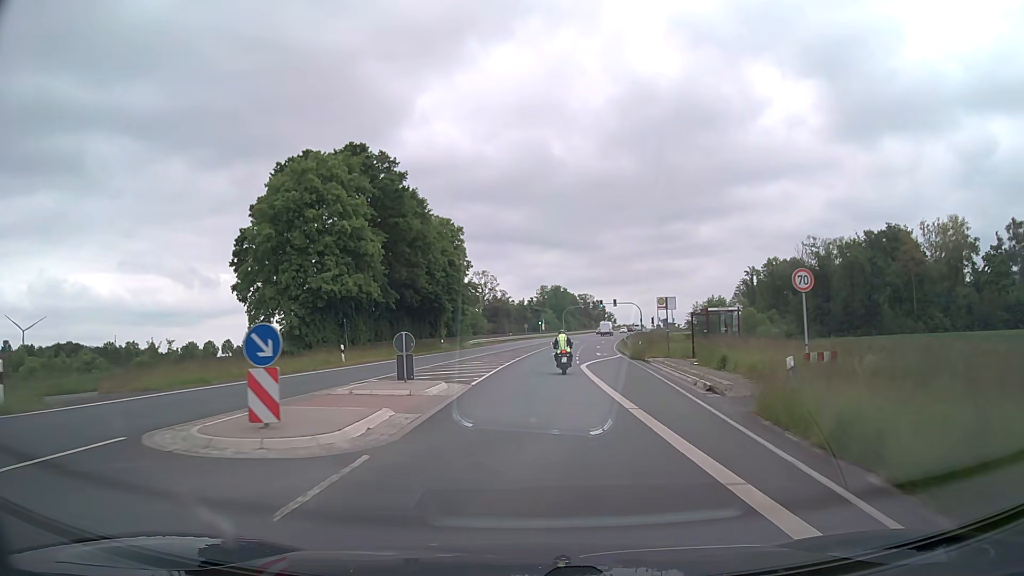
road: secondary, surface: asphalt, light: Day
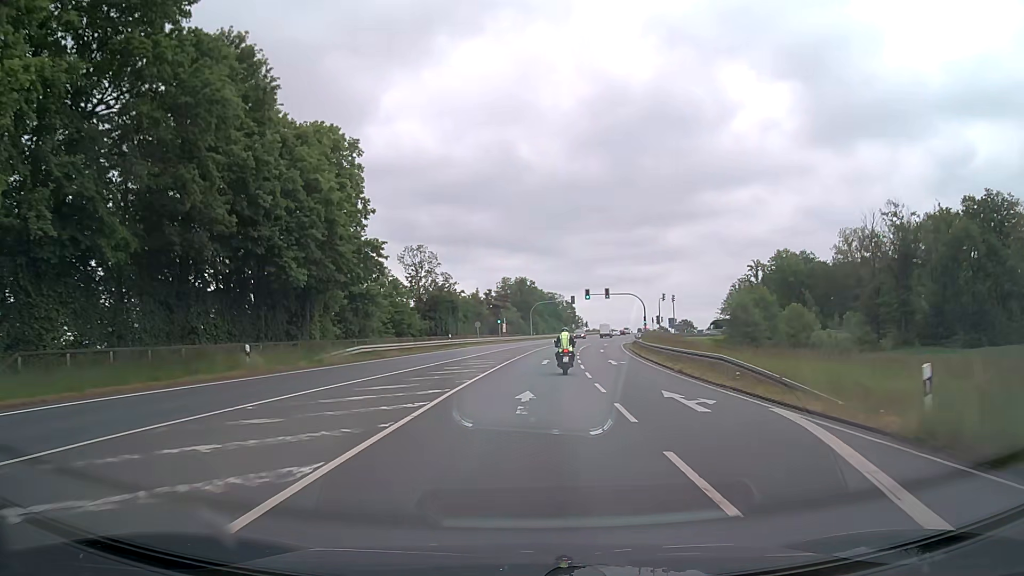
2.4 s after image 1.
(+1.0, +36.5) m; +3°
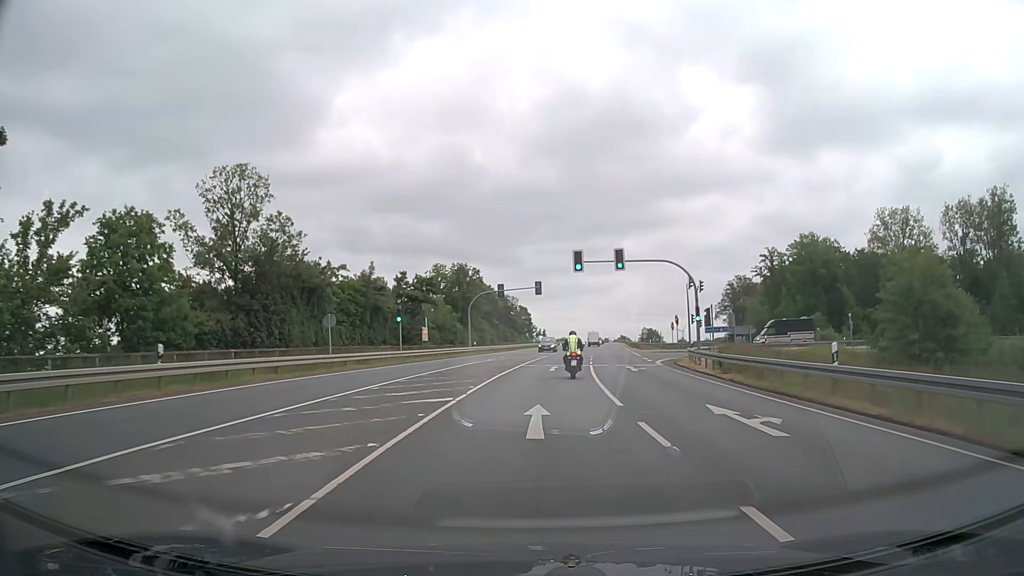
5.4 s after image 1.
(+1.4, +43.5) m; +4°
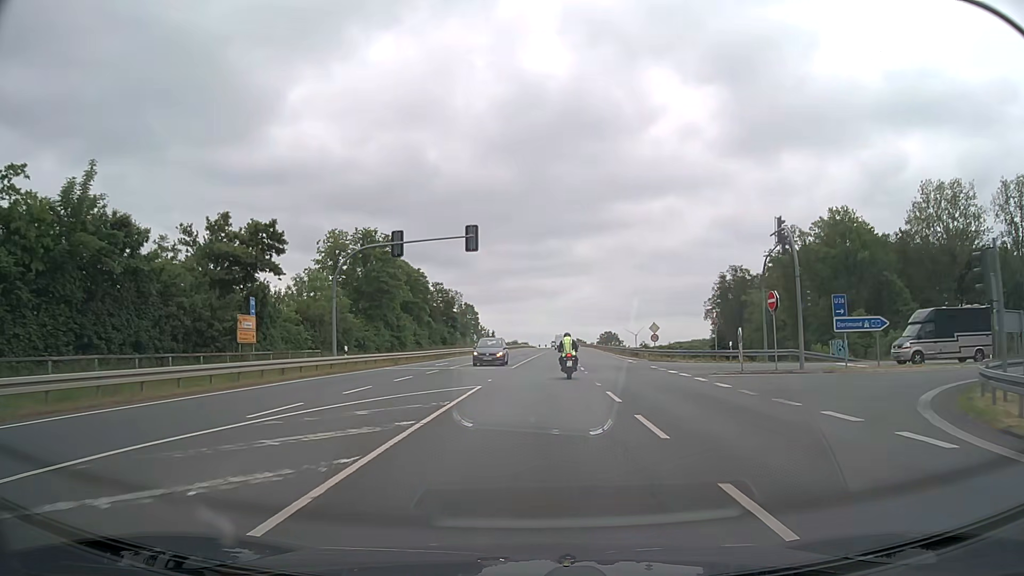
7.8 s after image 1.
(+1.4, +34.0) m; +4°
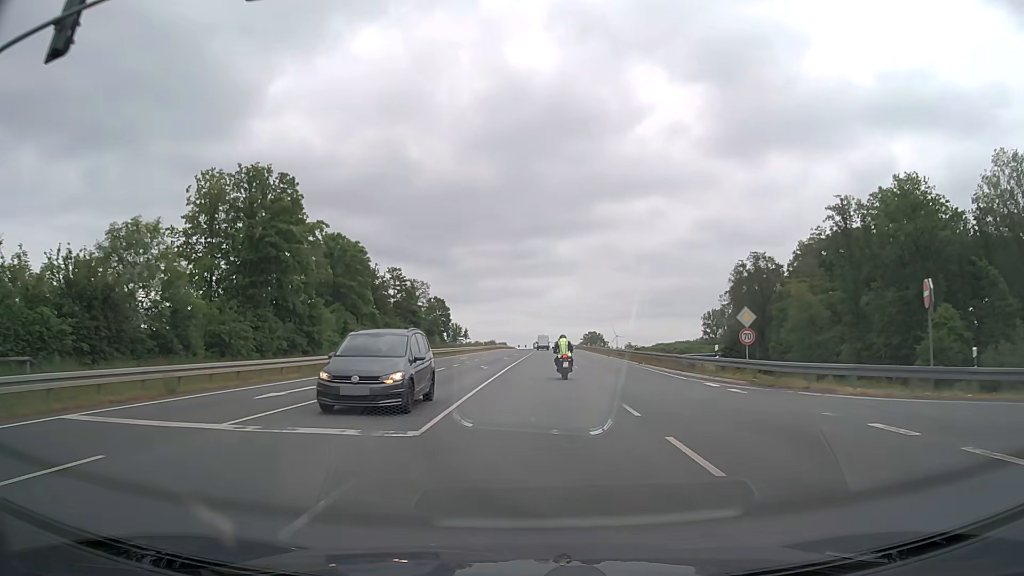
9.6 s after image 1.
(+0.5, +25.9) m; +2°
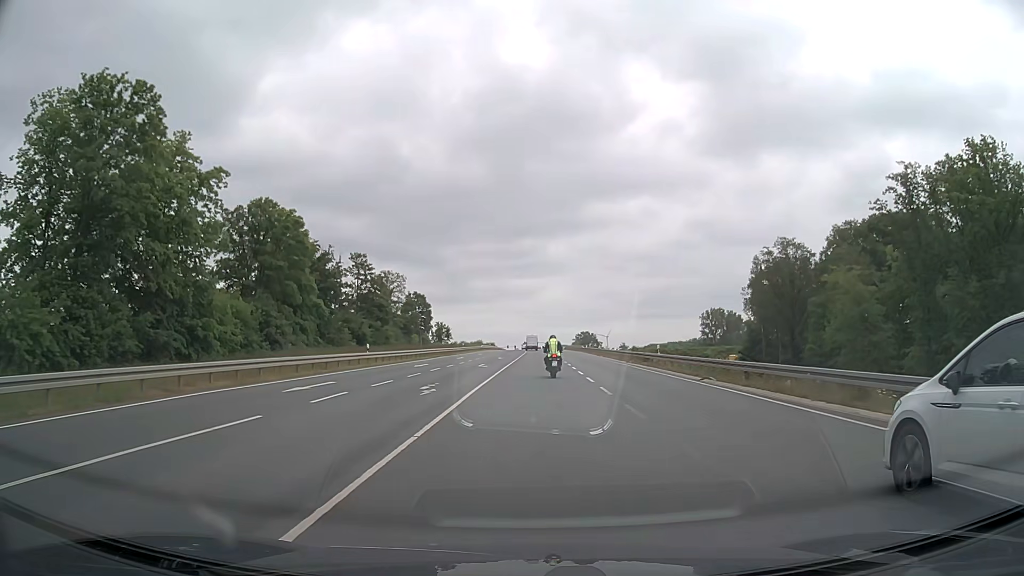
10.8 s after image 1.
(+0.2, +18.2) m; +1°
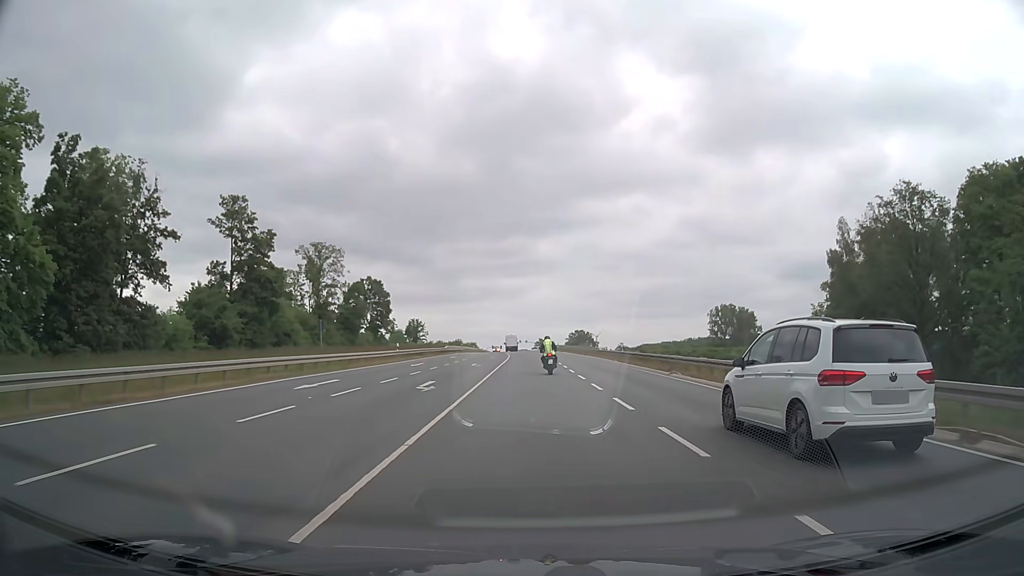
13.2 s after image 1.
(+0.4, +38.9) m; +1°
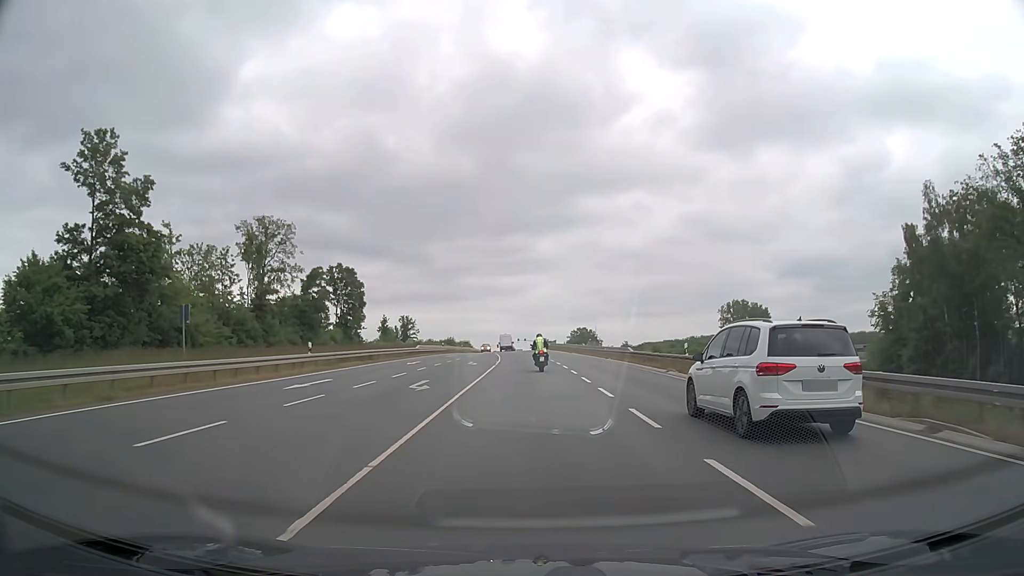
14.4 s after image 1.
(0.0, +20.7) m; 0°
(0, +10) (0, +20) (0, +30) (0, +40) (-1, +50) (-1, +60) (-2, +70) (-2, +80) (-3, +90) (-3, +100) m
